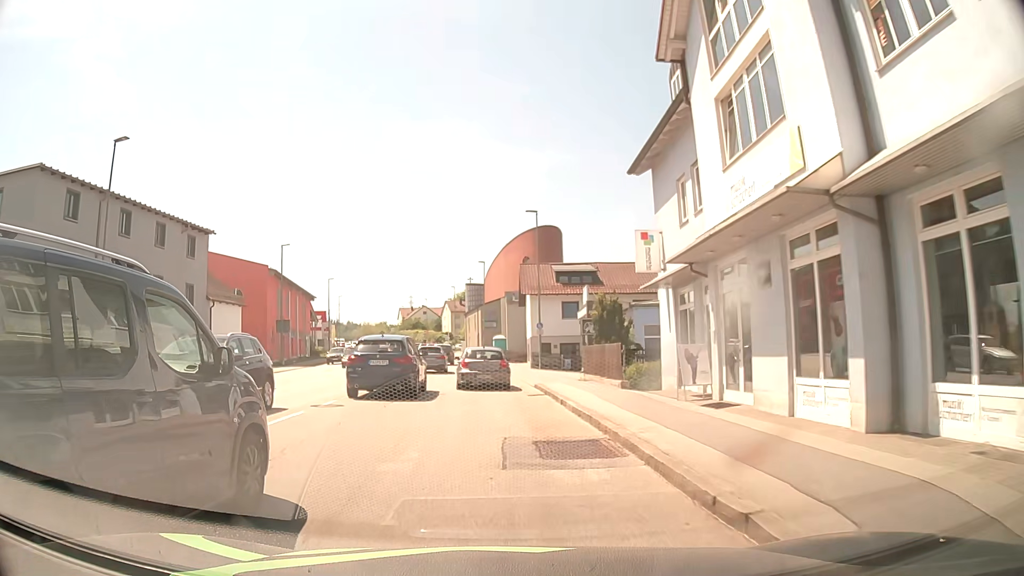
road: tertiary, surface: asphalt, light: Day
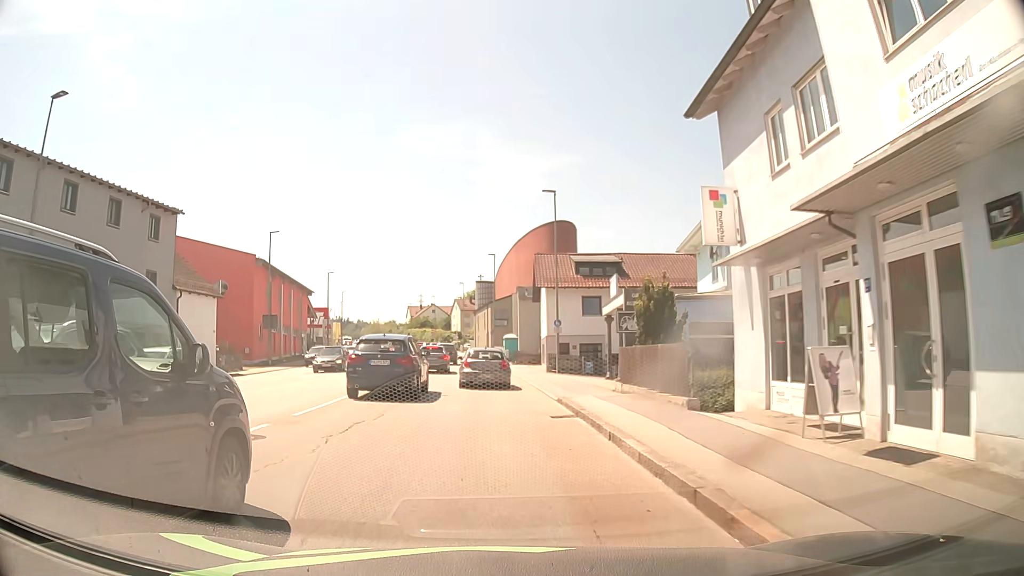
(-0.1, +5.9) m; 0°
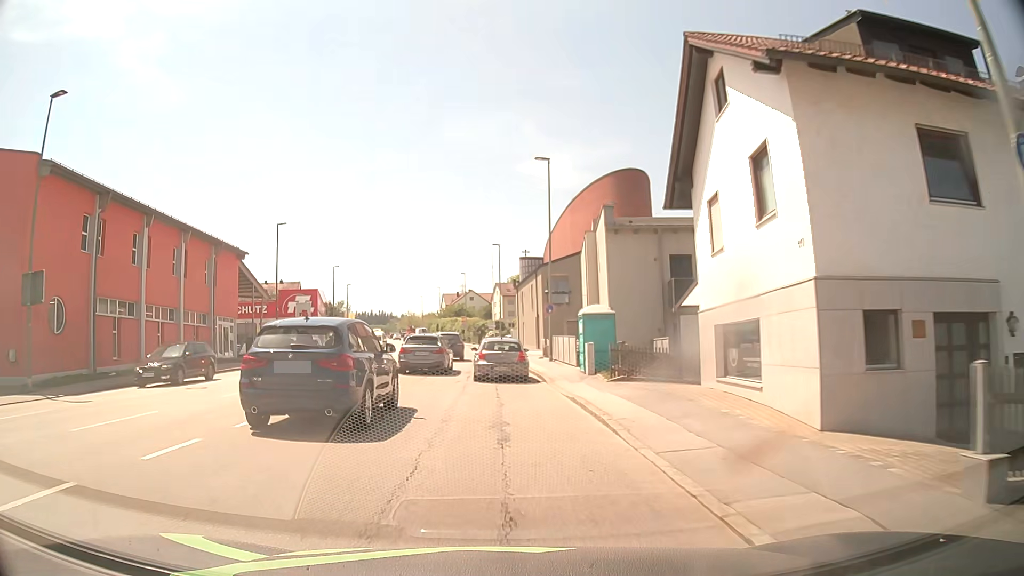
(-1.2, +32.6) m; -4°
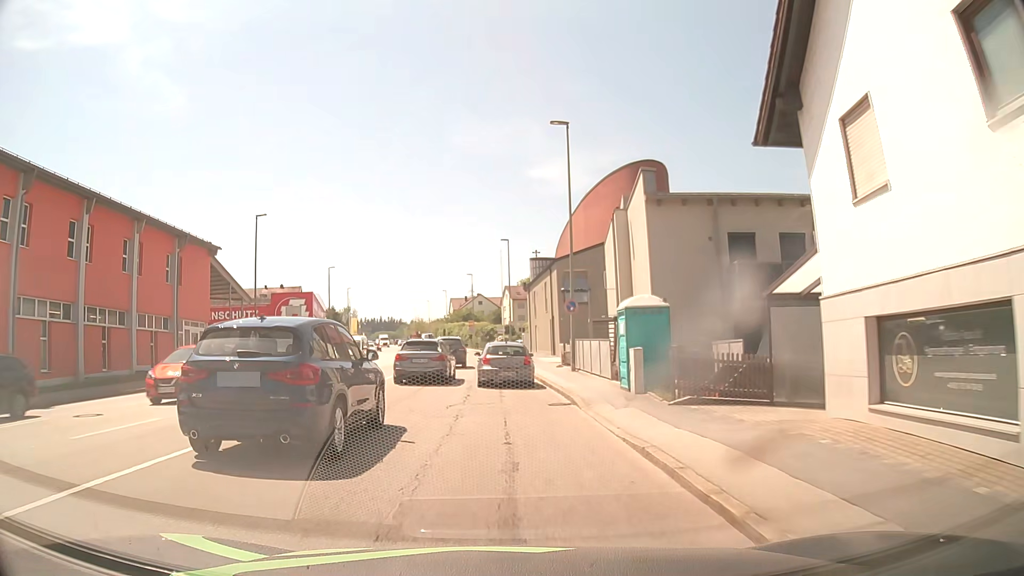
(0.0, +6.4) m; -1°
